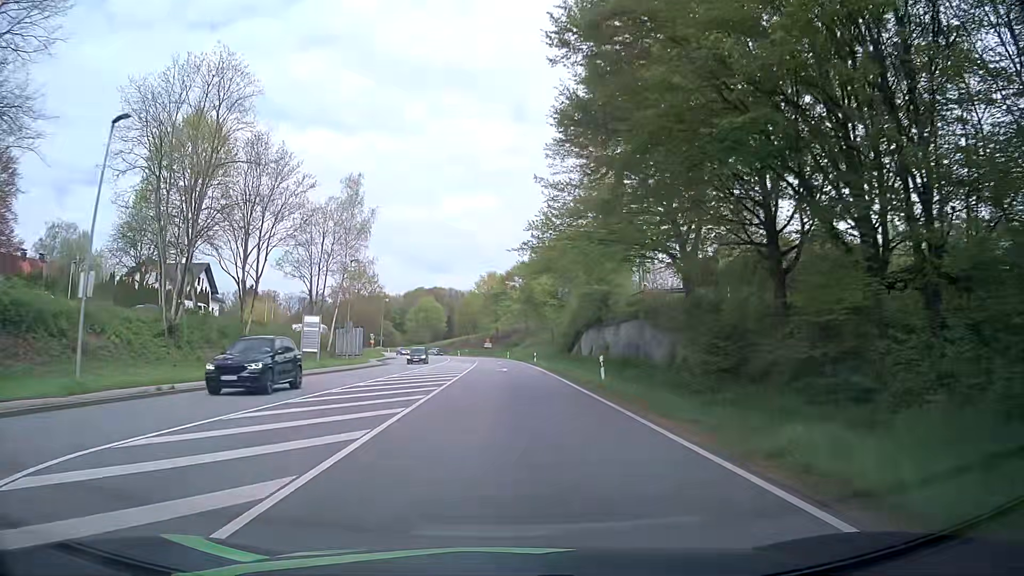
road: primary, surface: asphalt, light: Day
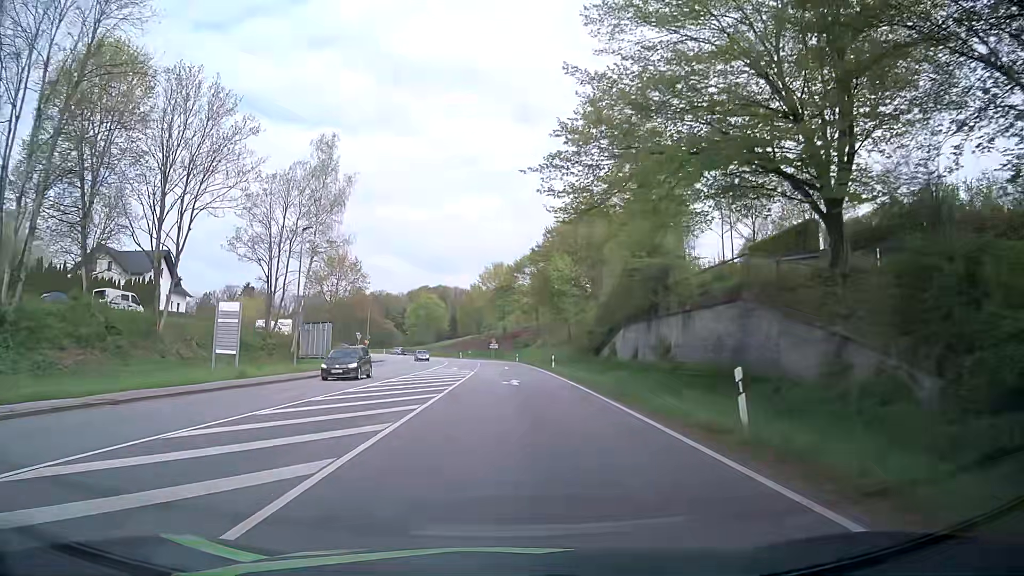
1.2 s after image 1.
(-0.2, +15.2) m; -2°
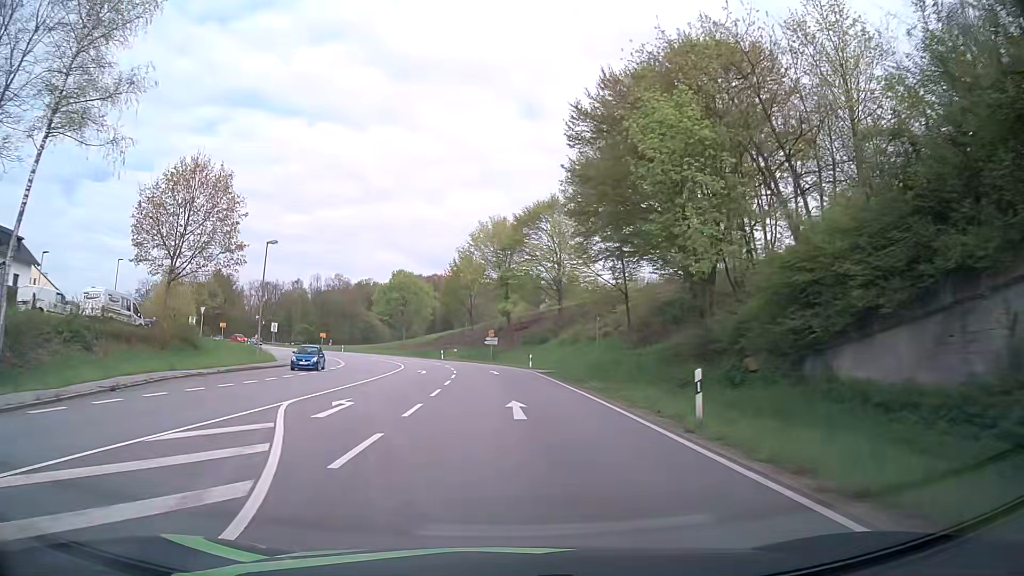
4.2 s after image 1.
(+0.1, +38.1) m; 0°
(0, +10) (0, +20) (-1, +30) (-1, +40) (-3, +50) (-5, +60) (-7, +69) (-11, +78) (-17, +87) (-23, +95) m
